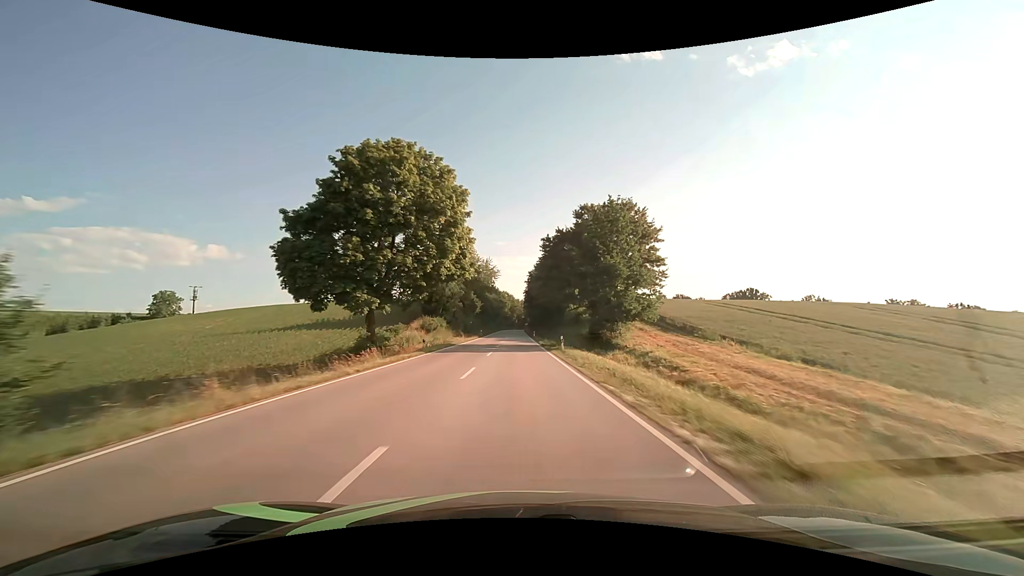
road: secondary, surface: asphalt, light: Day
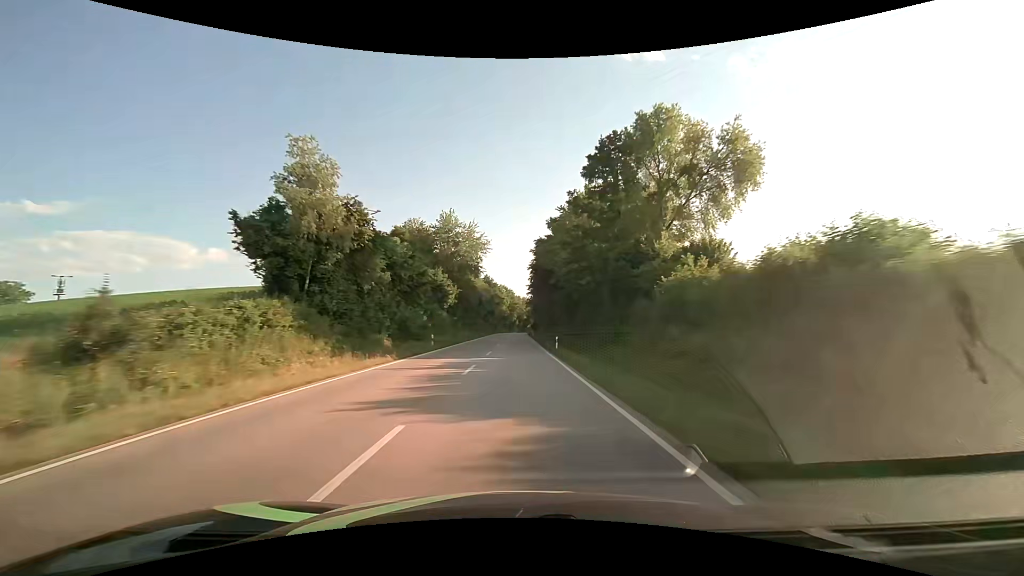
(0.0, +47.2) m; +1°
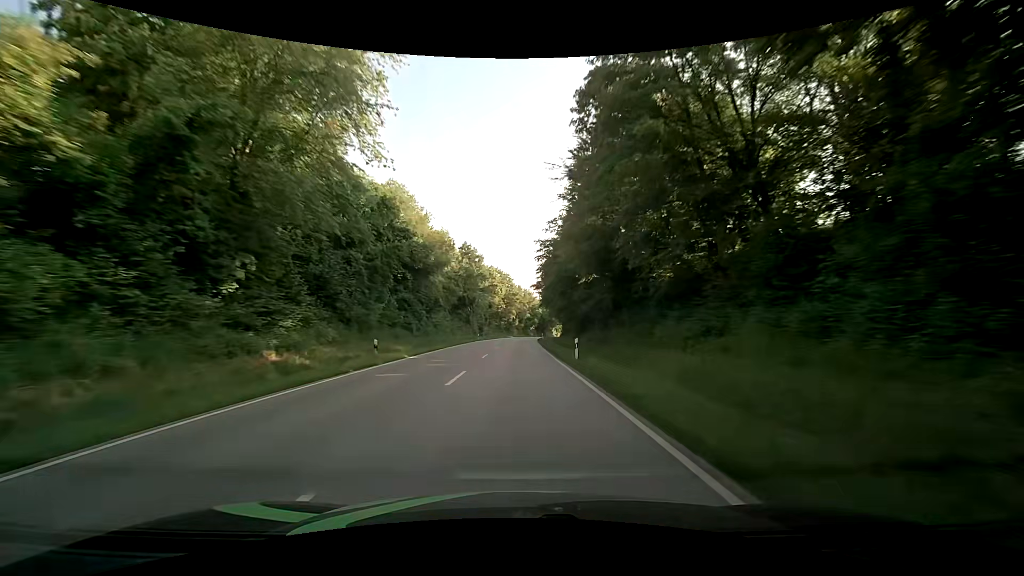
(-1.4, +62.8) m; -2°
(0, +10) (0, +20) (0, +30) (+1, +40) (+1, +50) (+1, +60) (+2, +70) (+2, +80) (+3, +90) (+3, +100) m
